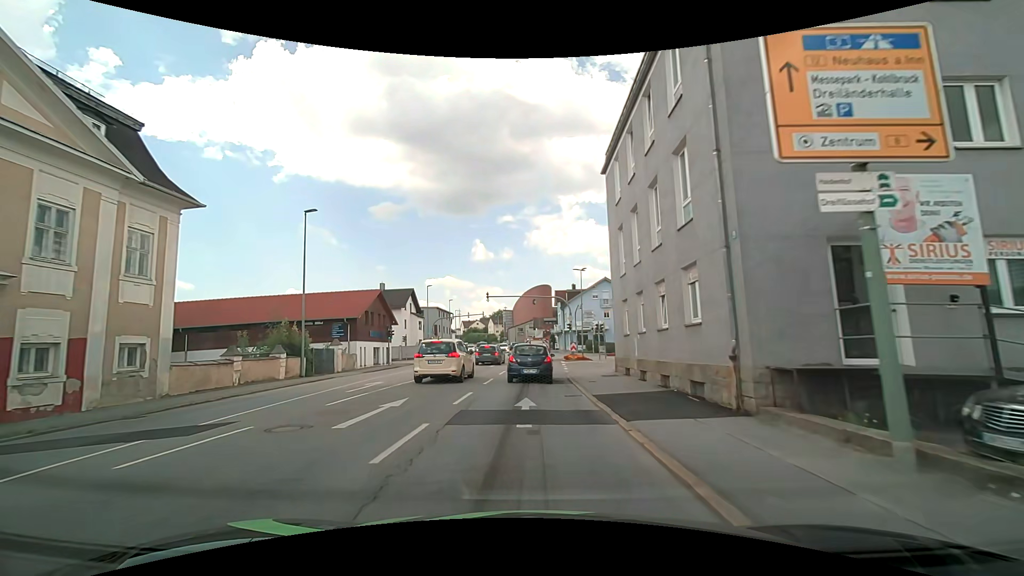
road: tertiary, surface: asphalt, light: Day
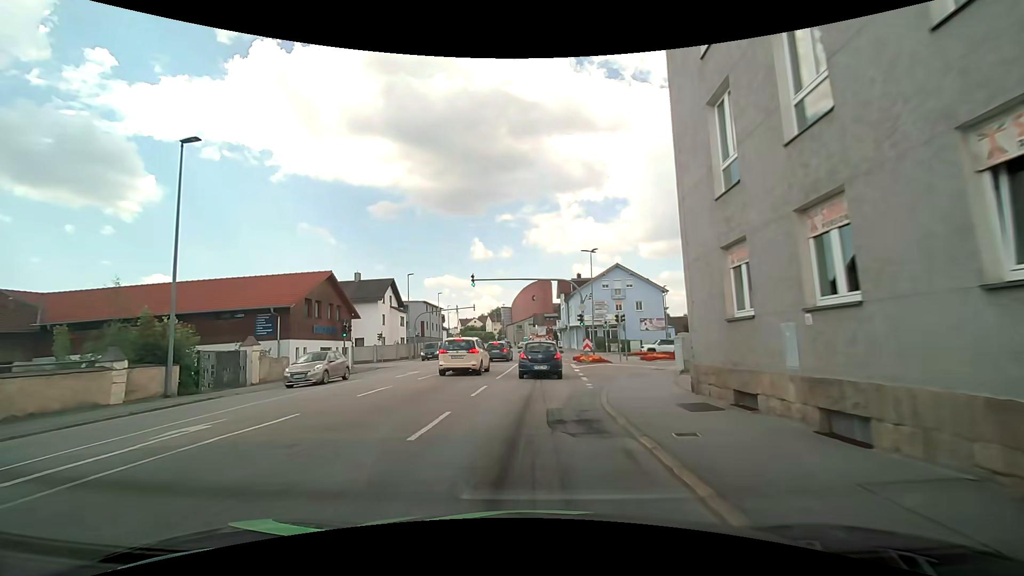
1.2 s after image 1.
(0.0, +10.9) m; 0°
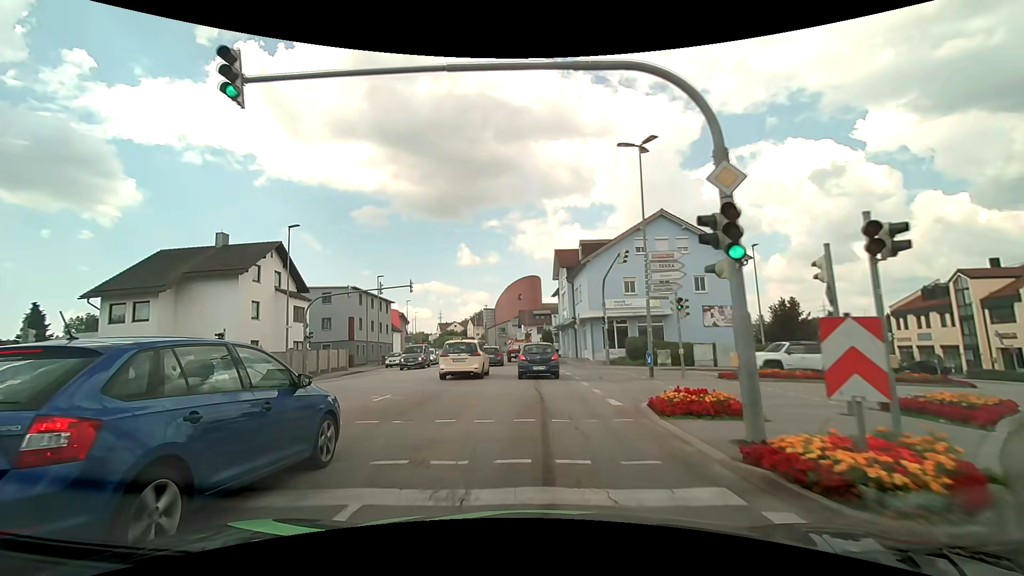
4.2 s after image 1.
(+0.4, +27.3) m; +2°
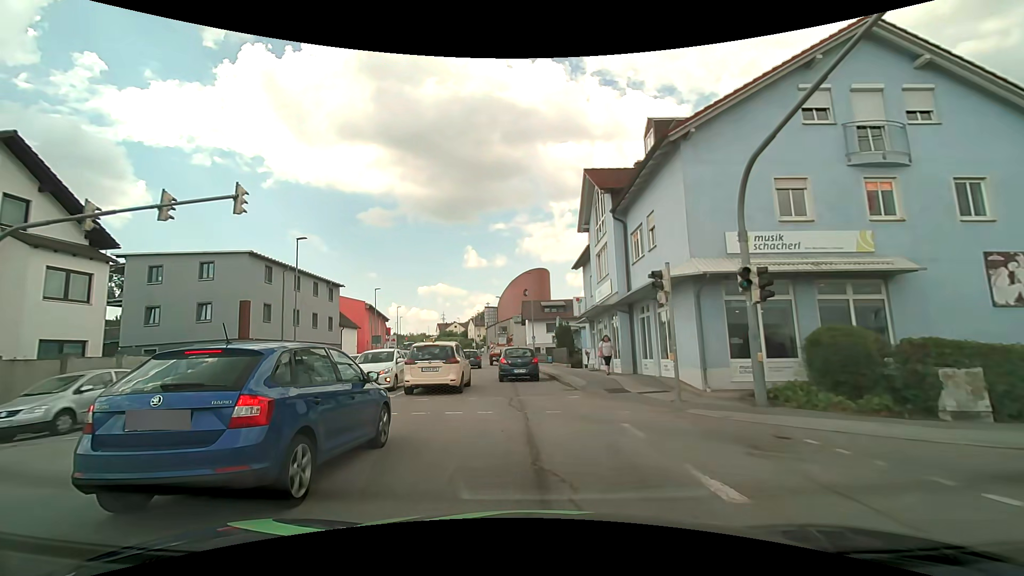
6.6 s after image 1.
(-0.1, +21.7) m; -1°
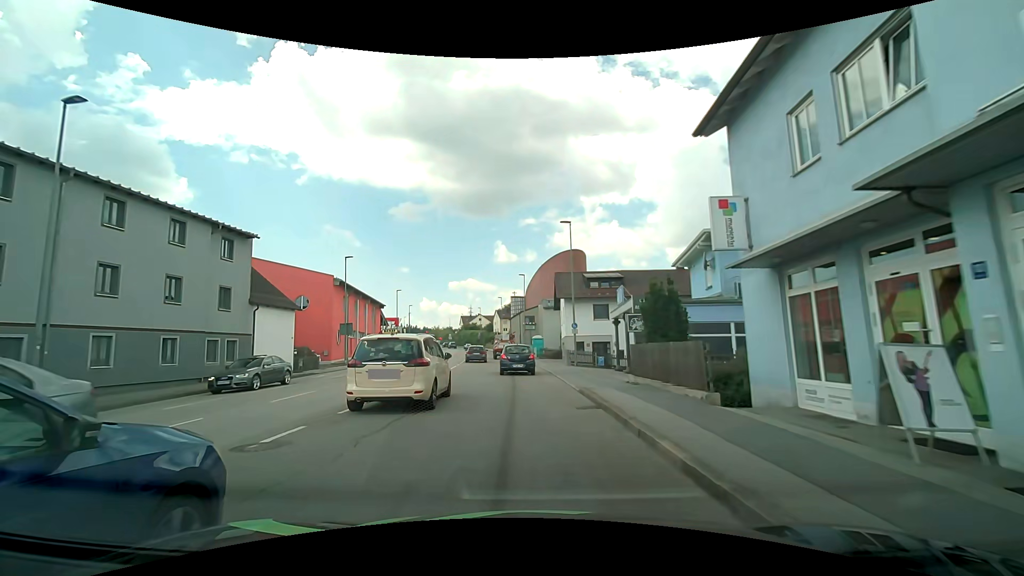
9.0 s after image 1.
(-0.6, +21.4) m; -3°
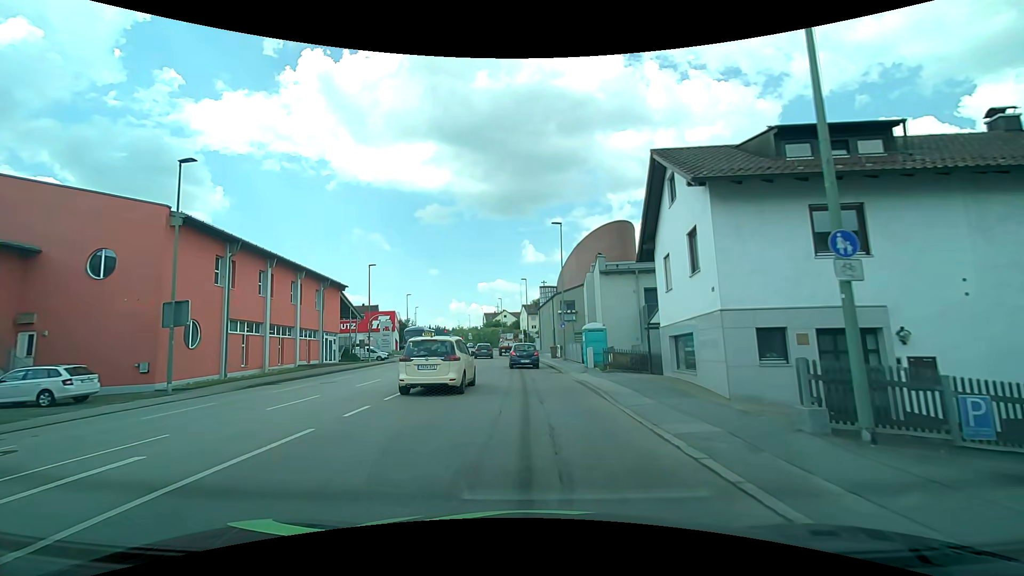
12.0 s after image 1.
(-1.1, +26.9) m; -4°
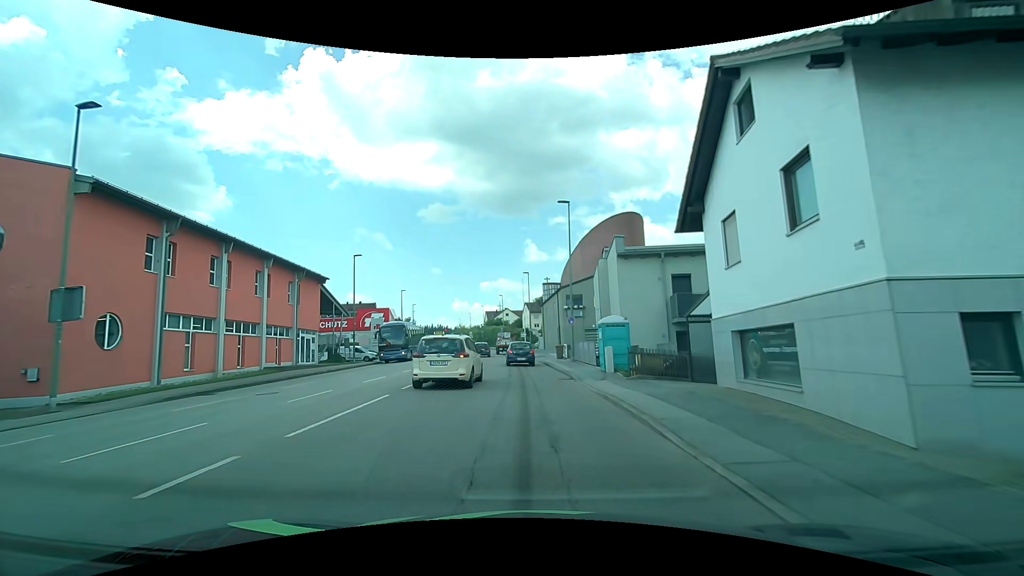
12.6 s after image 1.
(0.0, +5.4) m; 0°
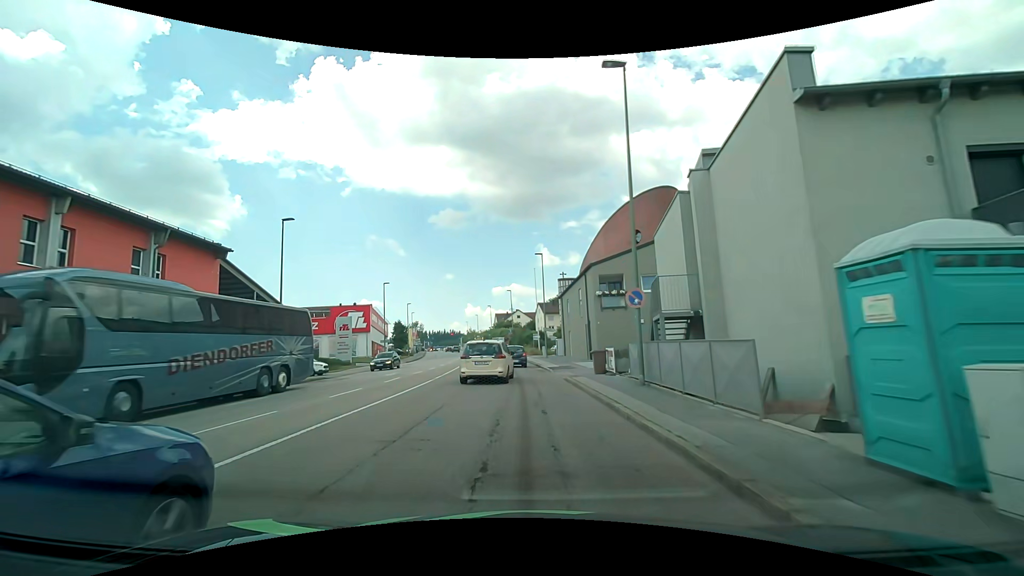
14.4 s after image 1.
(-0.3, +16.3) m; -2°
(0, +10) (0, +20) (-1, +30) (-1, +40) (-2, +50) (-3, +60) (-4, +70) (-6, +80) (-8, +90) (-9, +99) m
